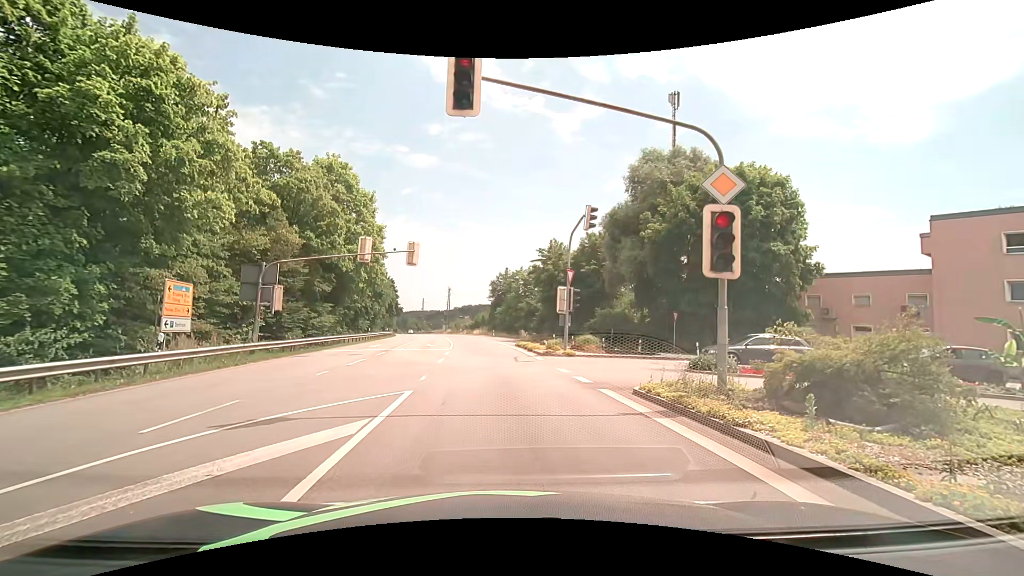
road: primary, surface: asphalt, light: Day
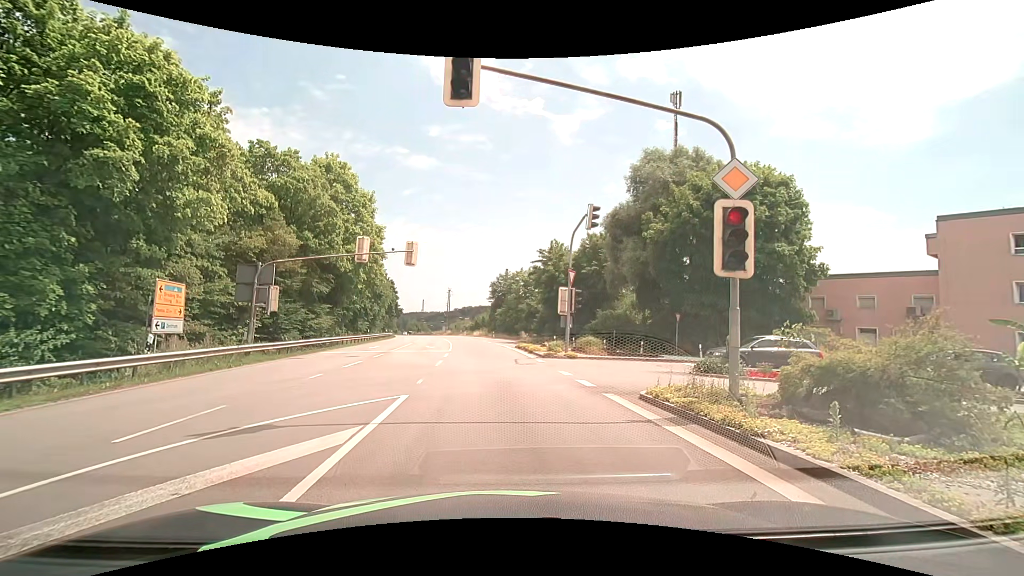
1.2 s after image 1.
(0.0, +0.5) m; 0°
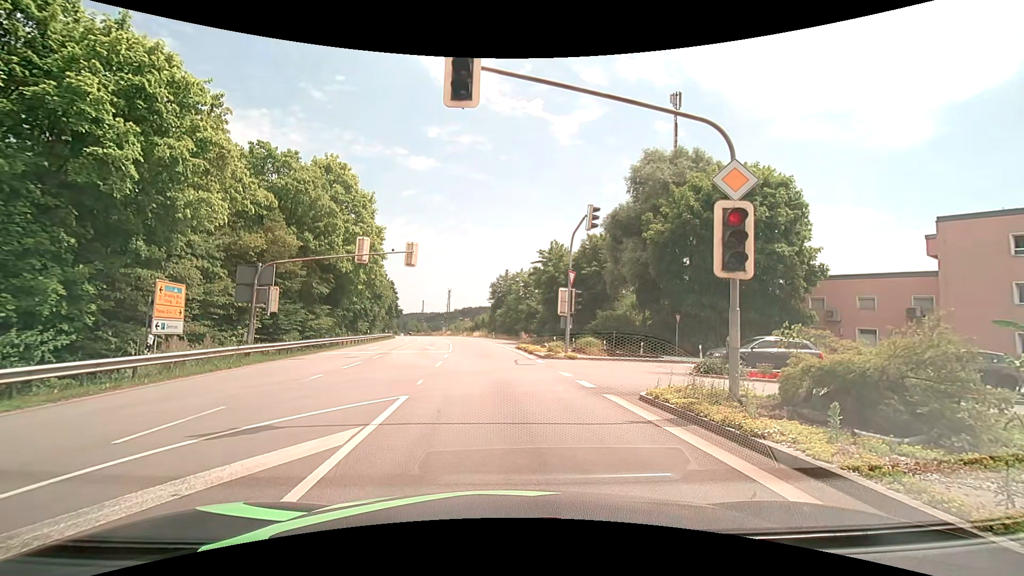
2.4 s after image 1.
(0.0, 0.0) m; 0°
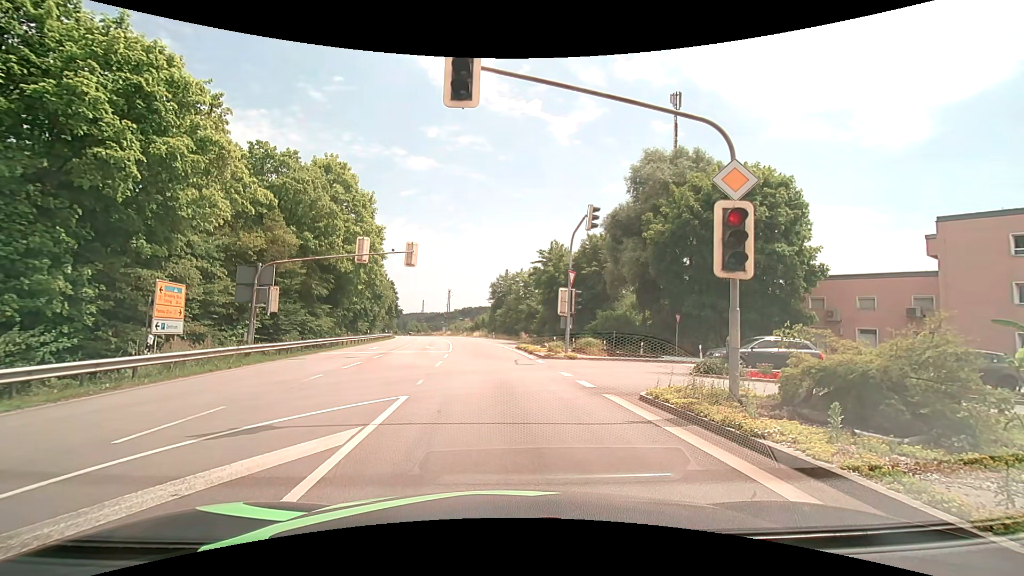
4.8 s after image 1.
(0.0, 0.0) m; 0°
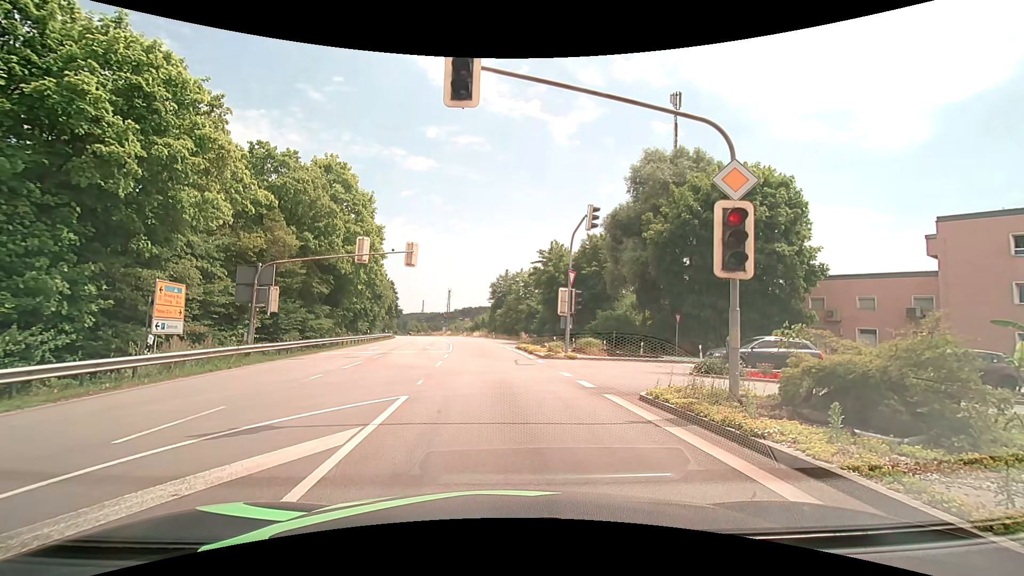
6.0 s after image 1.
(0.0, 0.0) m; 0°
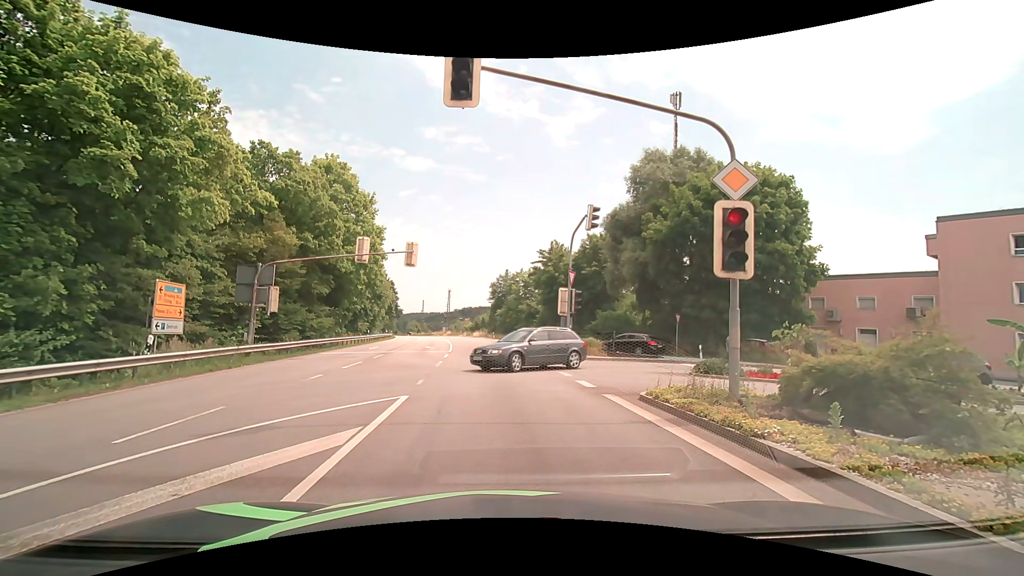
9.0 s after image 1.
(0.0, 0.0) m; 0°
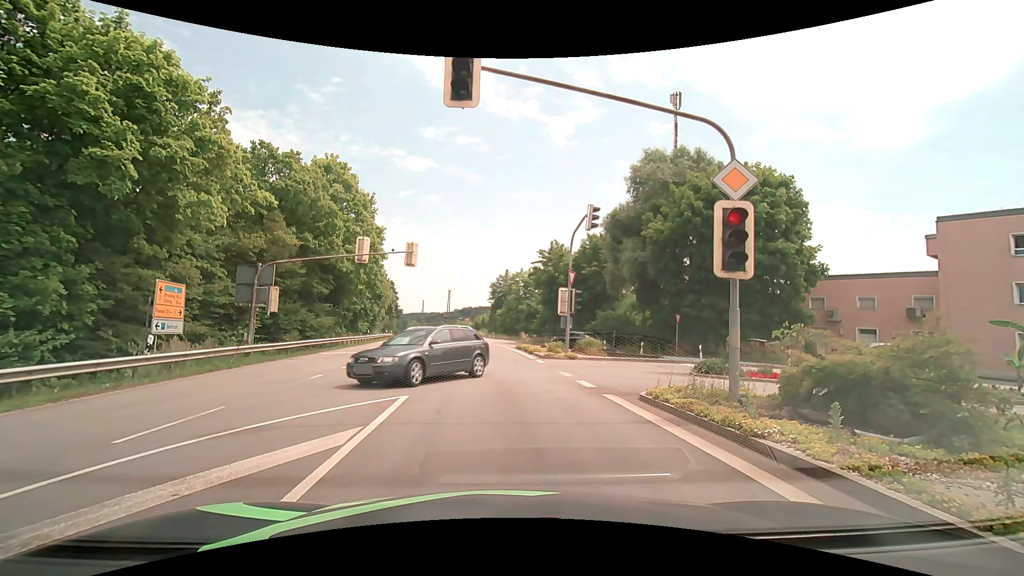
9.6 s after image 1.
(0.0, 0.0) m; 0°
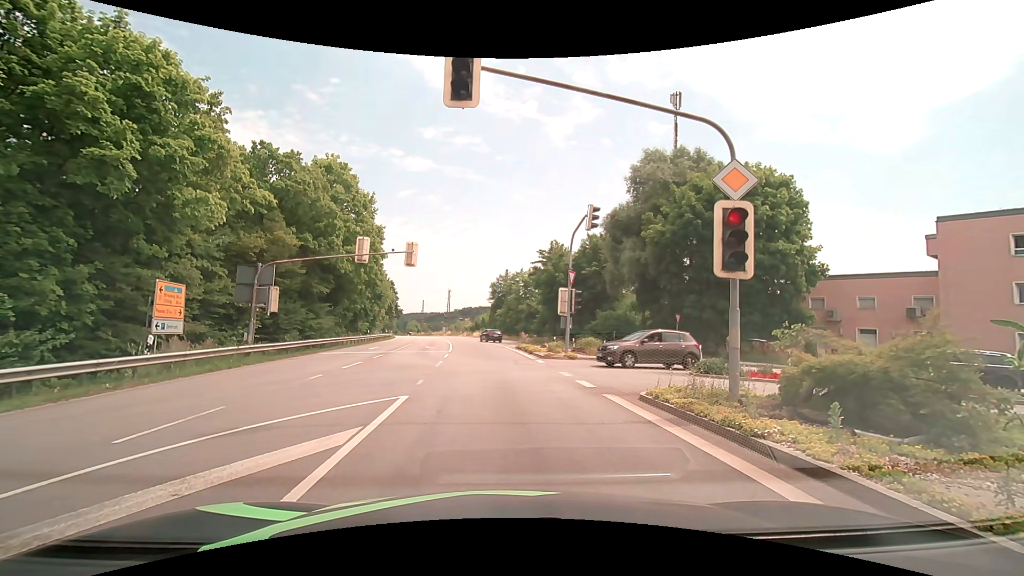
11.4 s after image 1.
(0.0, 0.0) m; 0°
